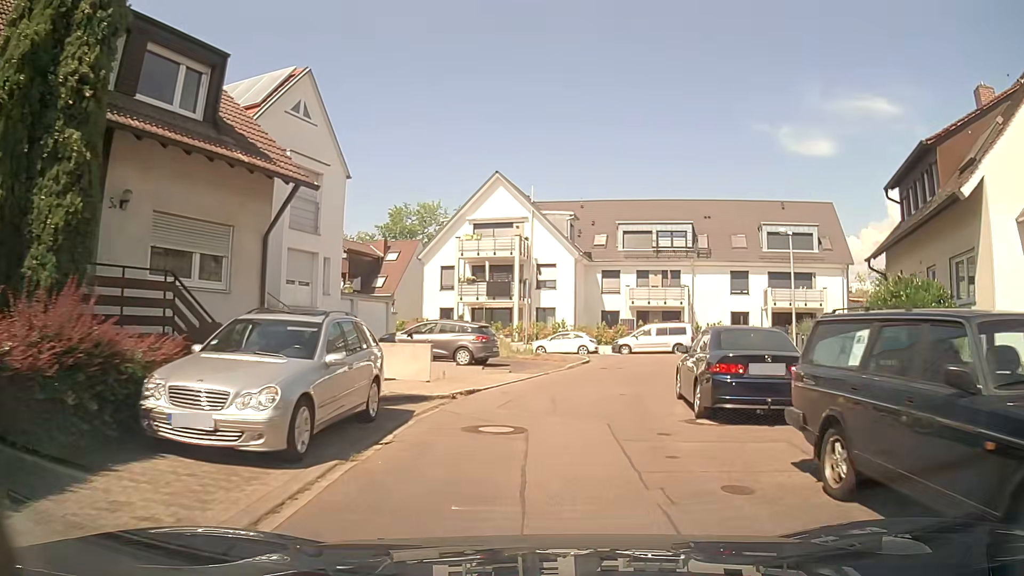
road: residential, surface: asphalt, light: Day
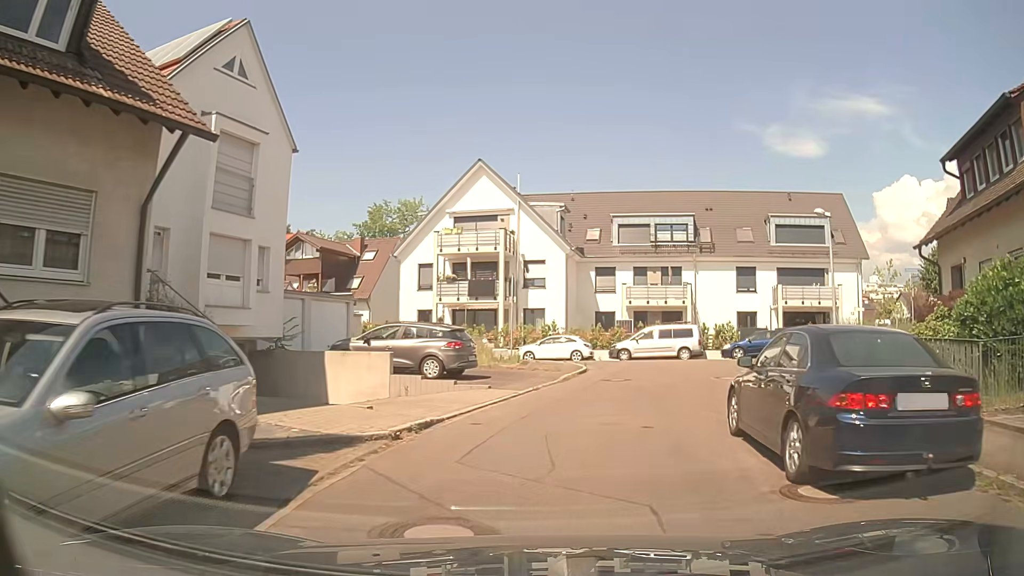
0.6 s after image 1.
(+0.1, +4.3) m; +2°
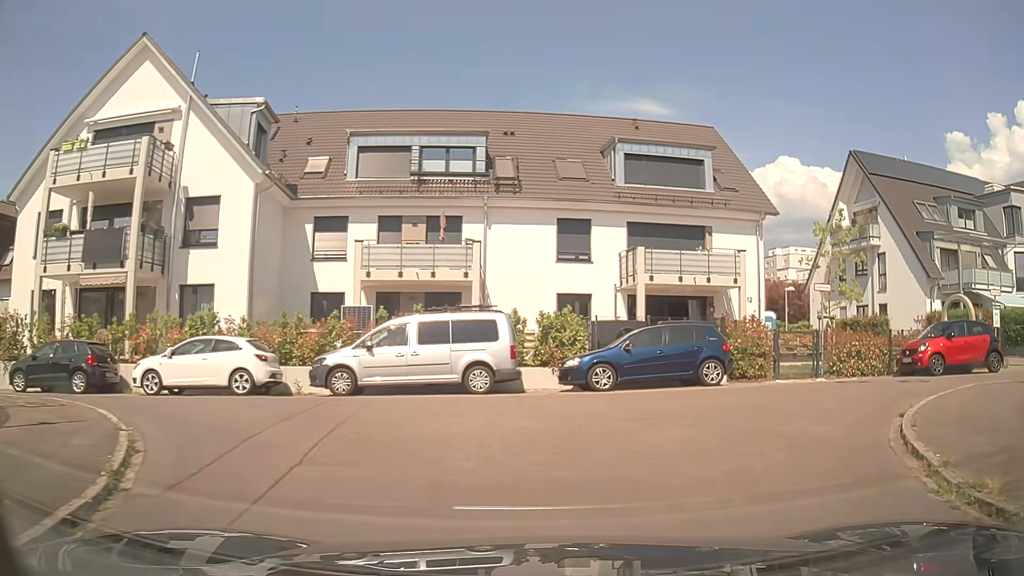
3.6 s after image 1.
(+2.5, +18.4) m; +20°
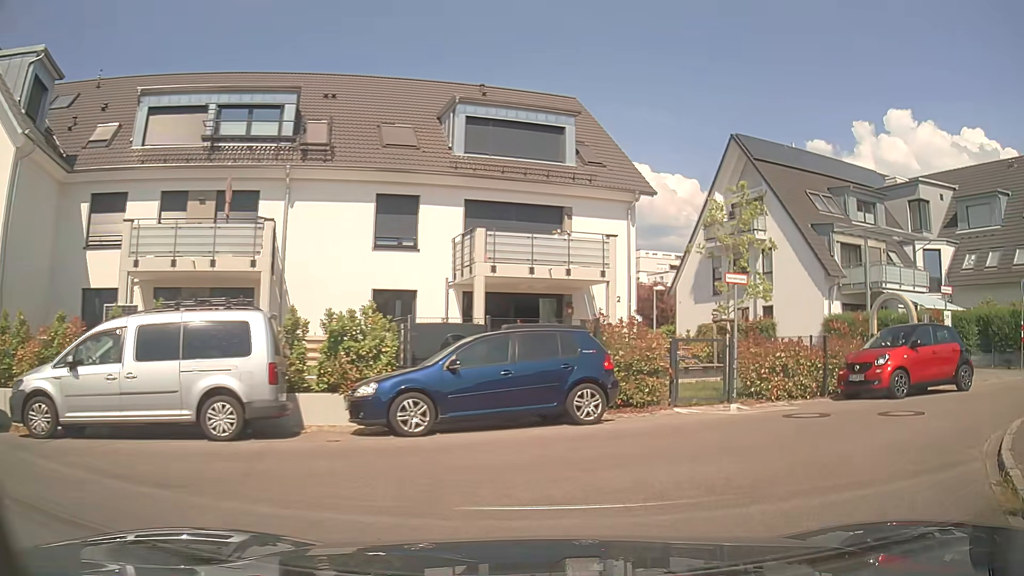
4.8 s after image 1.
(+0.5, +5.5) m; +13°
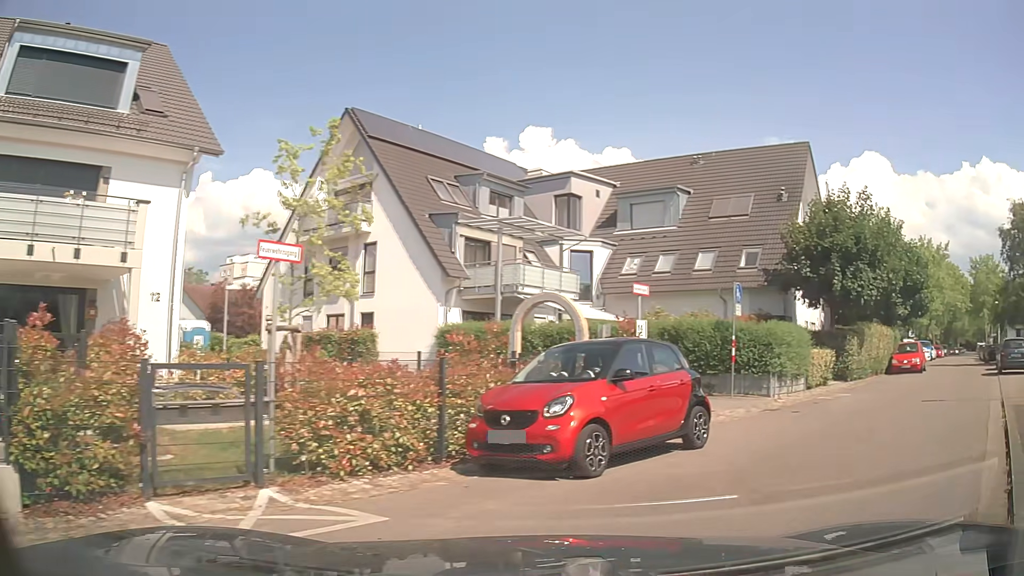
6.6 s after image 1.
(+1.7, +6.4) m; +32°
(+4, +9) (+11, +17) (+17, +24) (+23, +32) (+29, +40) (+36, +48) (+42, +55) (+48, +63) (+55, +71) (+61, +79) m
